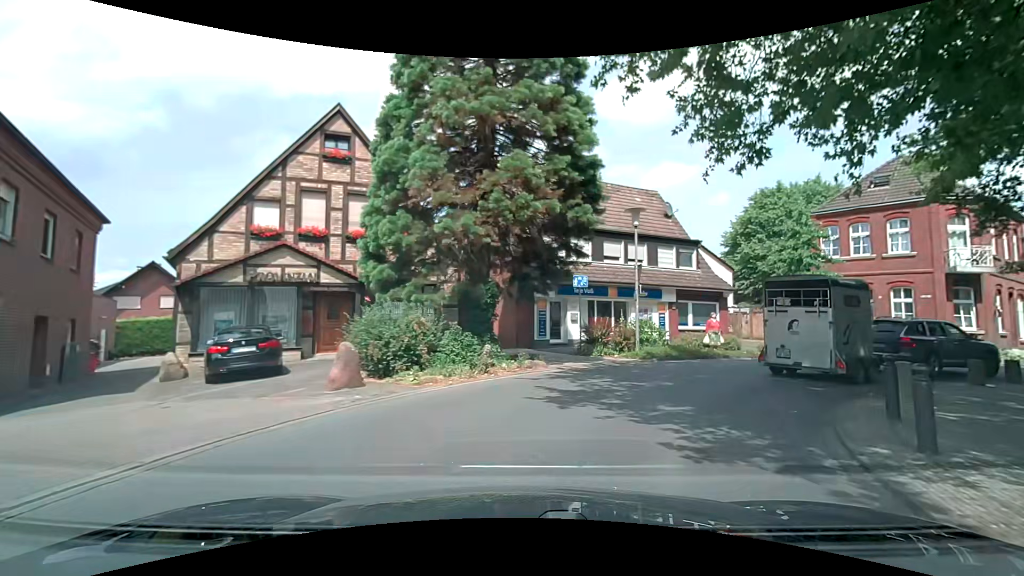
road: secondary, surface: asphalt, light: Day
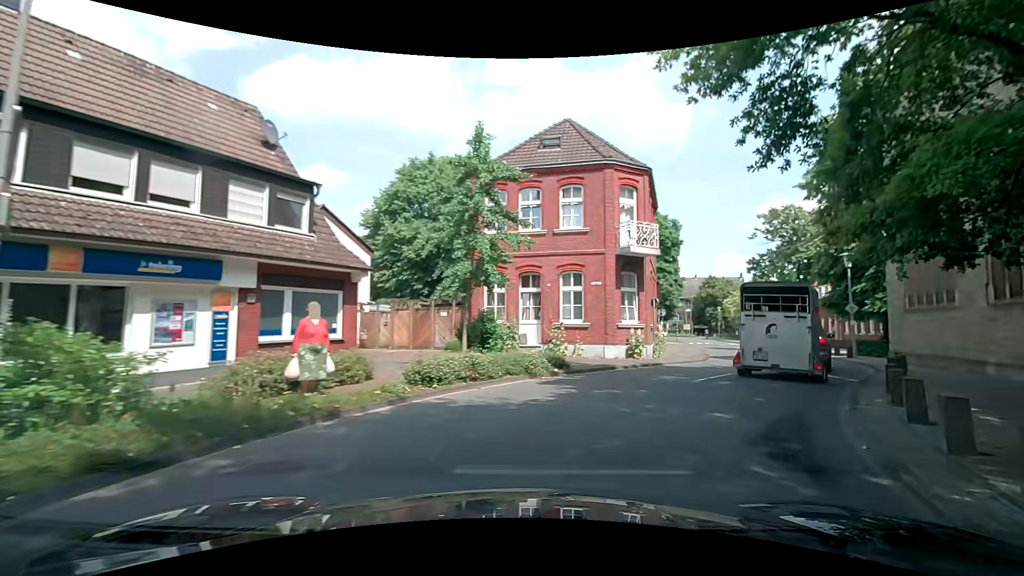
(+4.0, +12.2) m; +40°
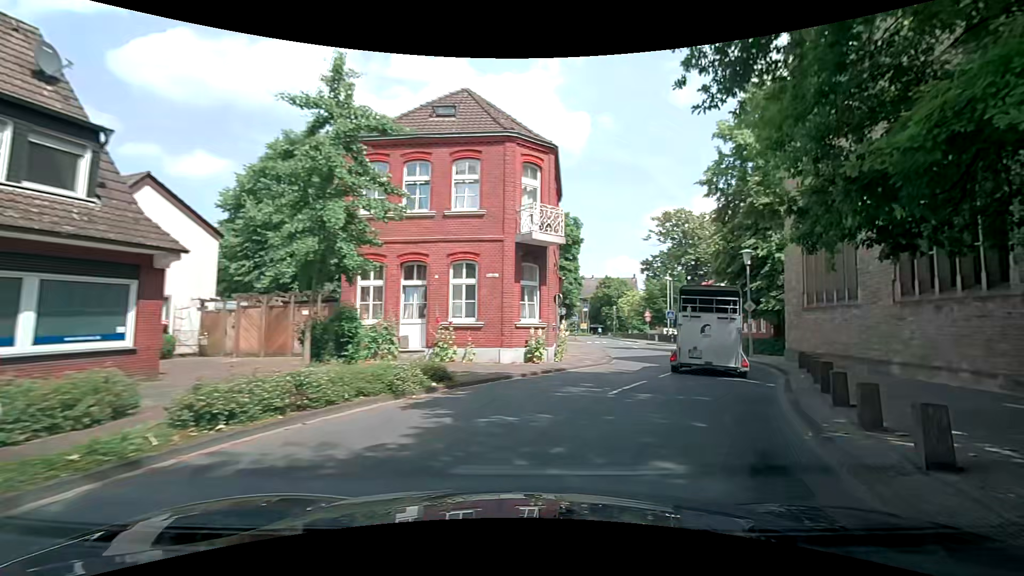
(+0.3, +3.3) m; +9°
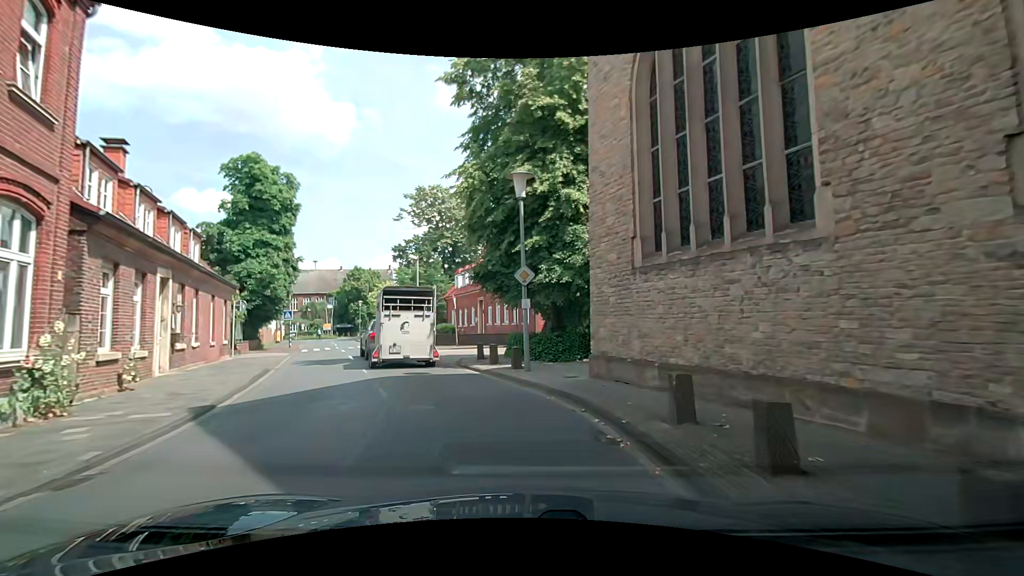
(+4.7, +13.6) m; +28°
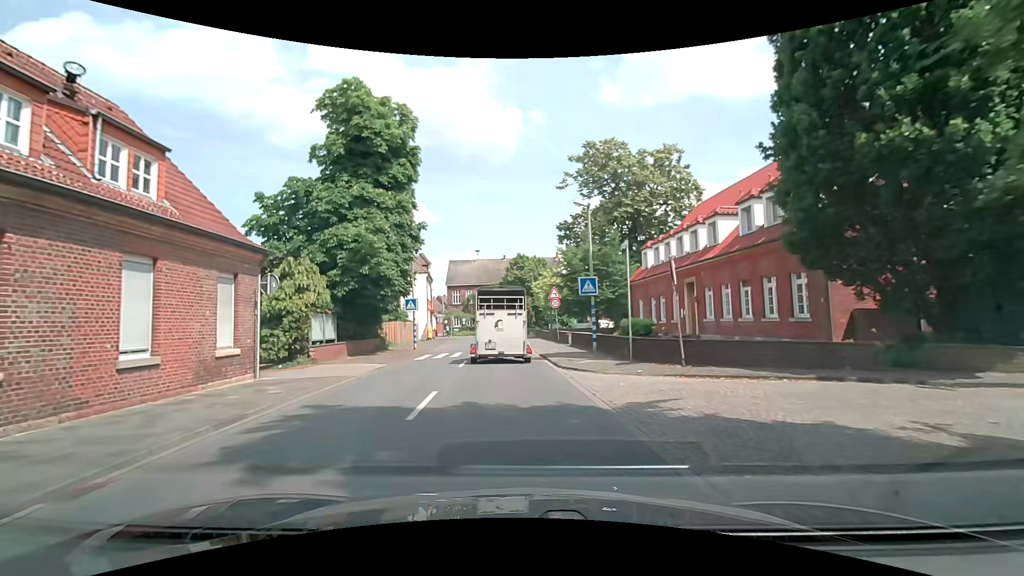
(-3.4, +15.3) m; -21°
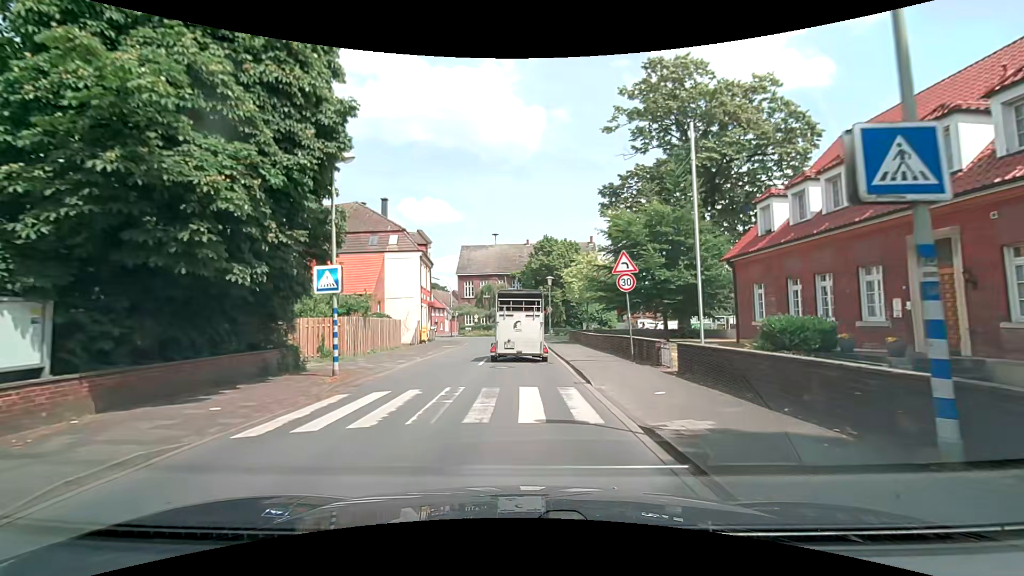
(-0.3, +15.9) m; -2°
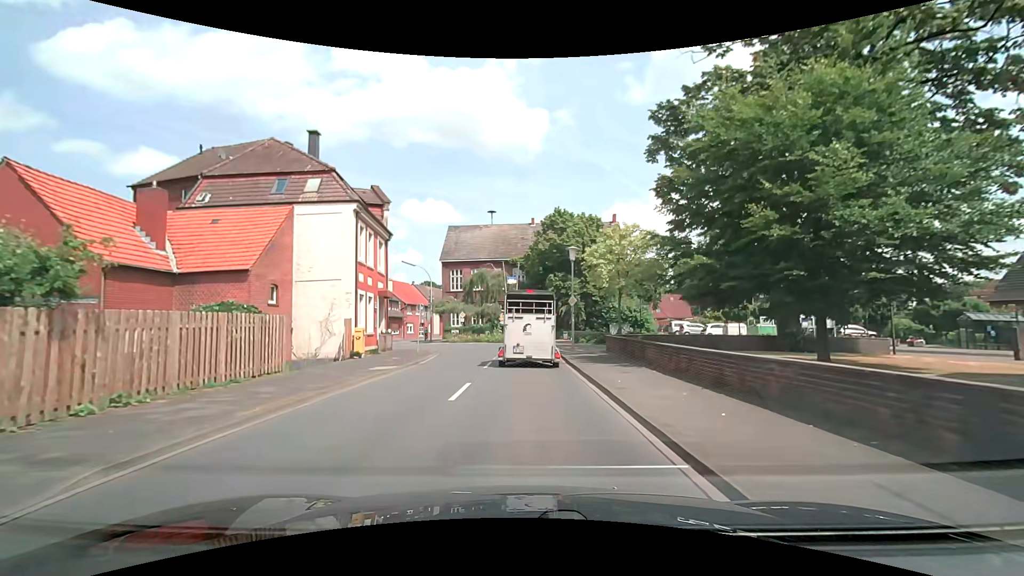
(0.0, +17.0) m; 0°
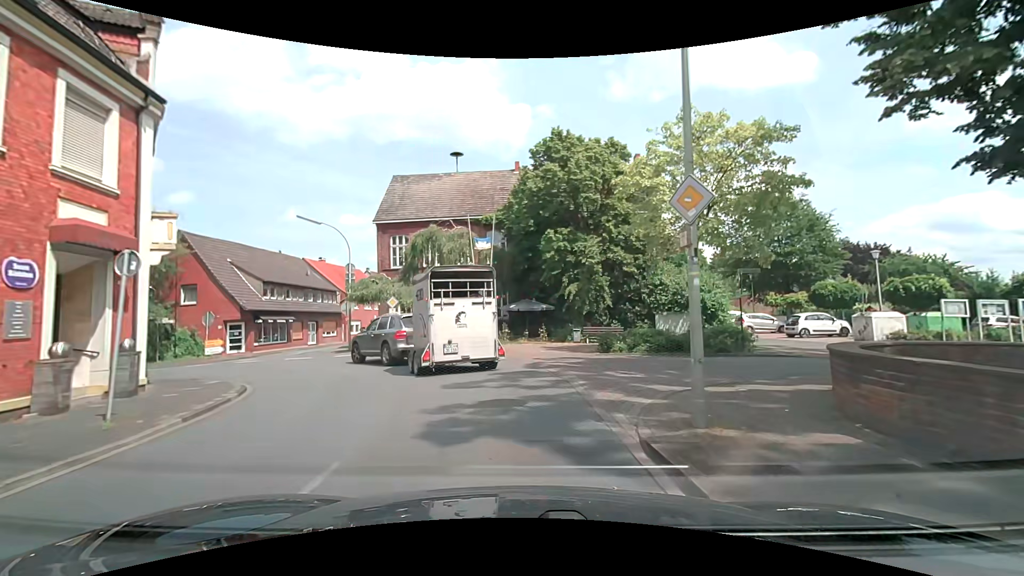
(+0.3, +19.5) m; +1°
(0, +10) (-3, +19) (-11, +25) (-21, +27) (-31, +29) (-41, +31) (-51, +33) (-60, +35) (-70, +37) (-80, +39) m
